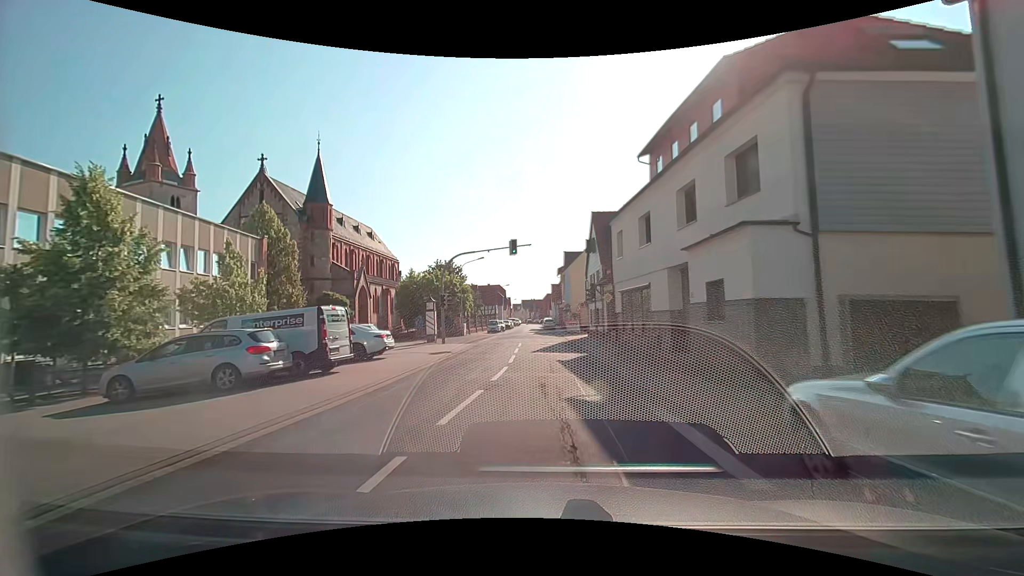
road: tertiary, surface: asphalt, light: Day
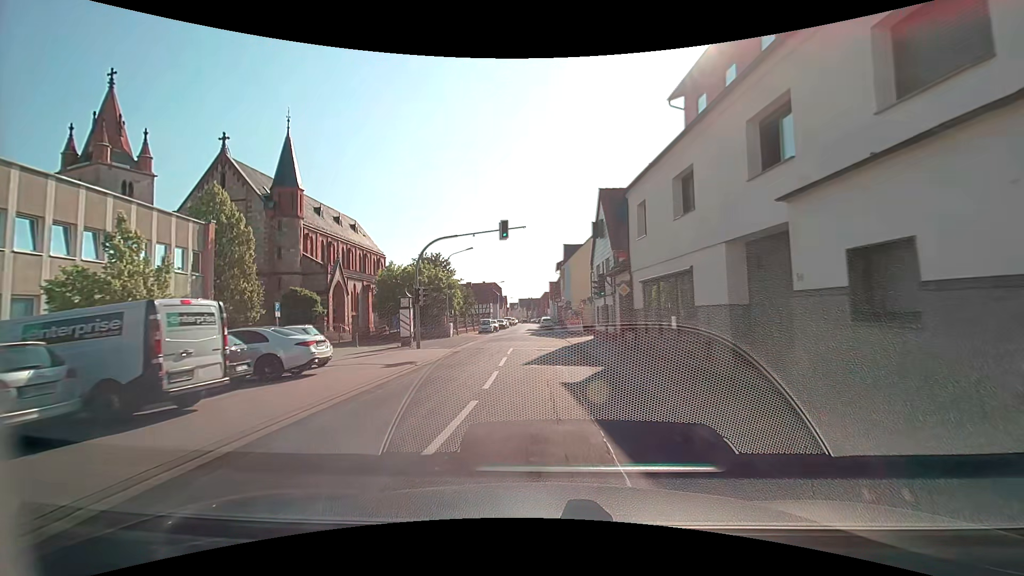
(0.0, +6.1) m; 0°
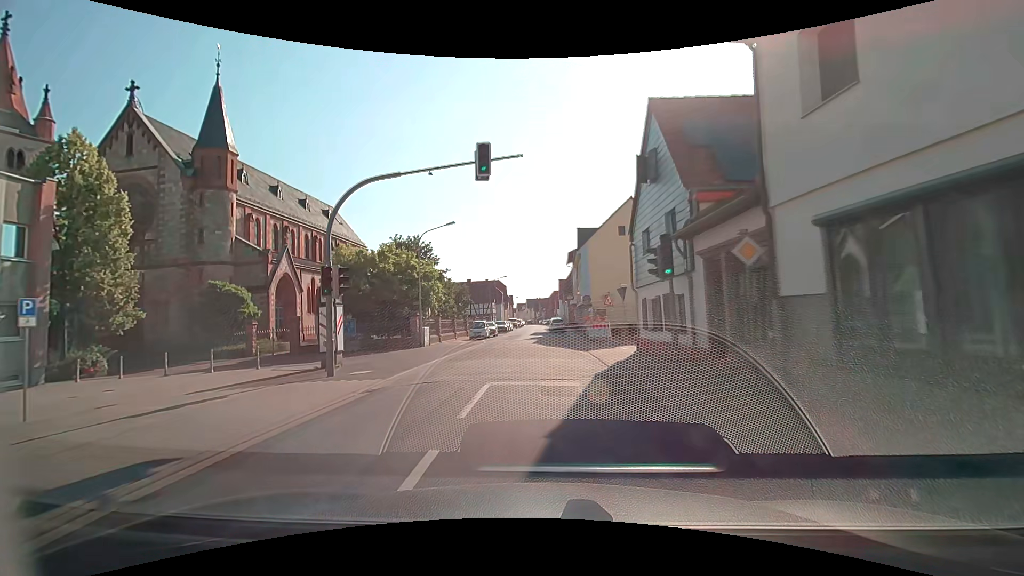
(-0.1, +12.2) m; -1°
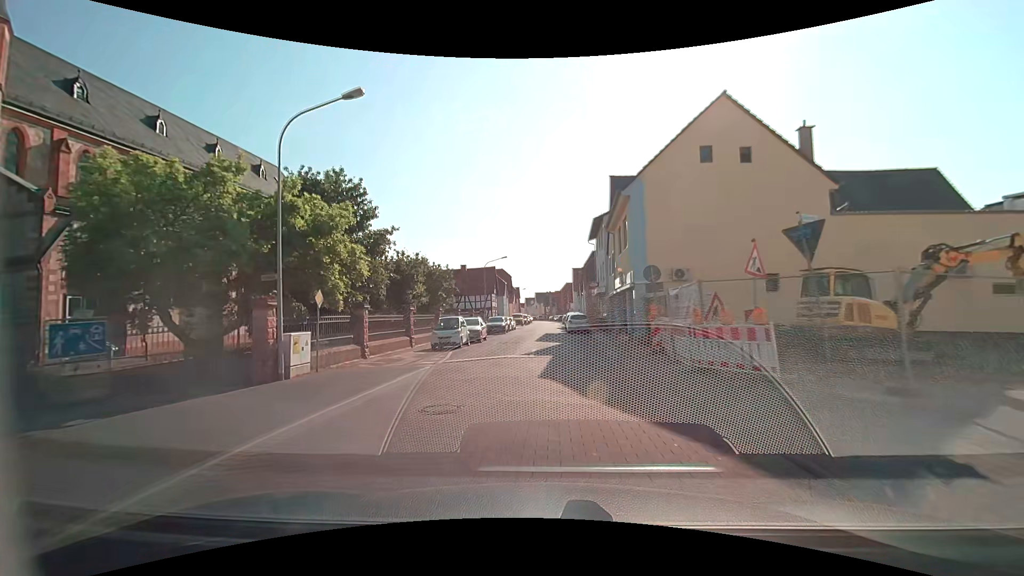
(-0.2, +17.9) m; -1°
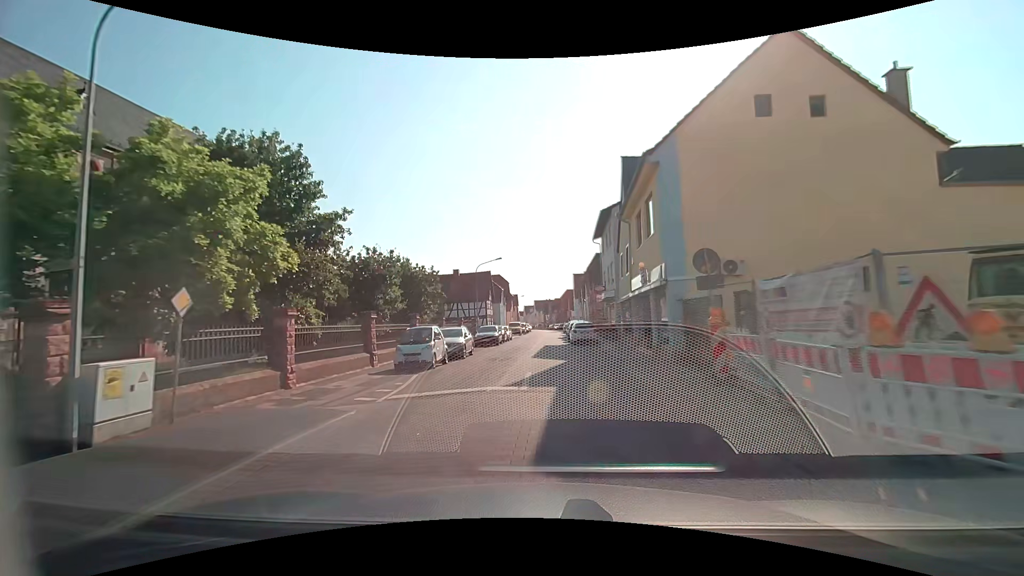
(0.0, +5.9) m; 0°
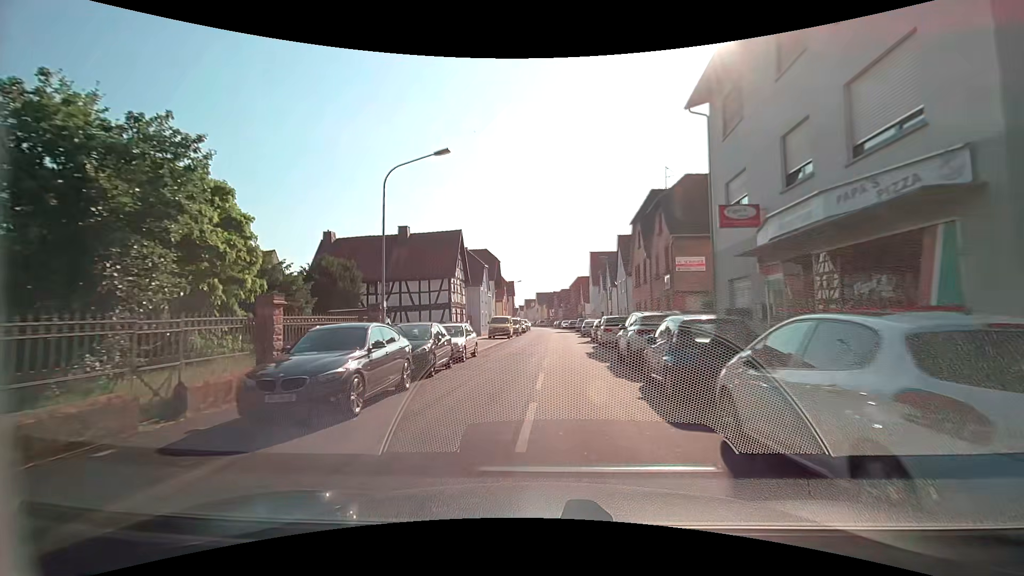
(+0.1, +28.7) m; 0°
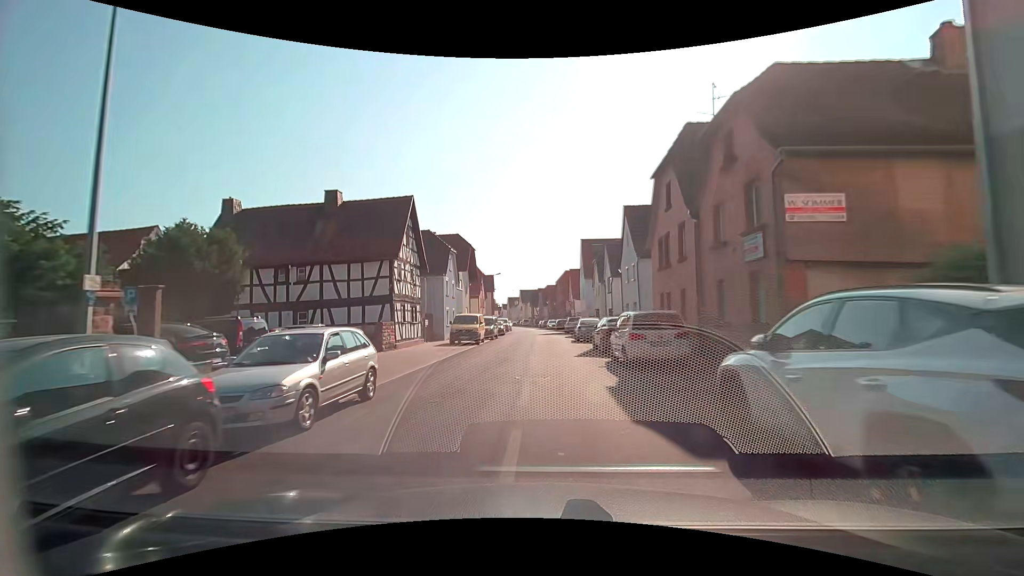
(+0.2, +11.3) m; +2°
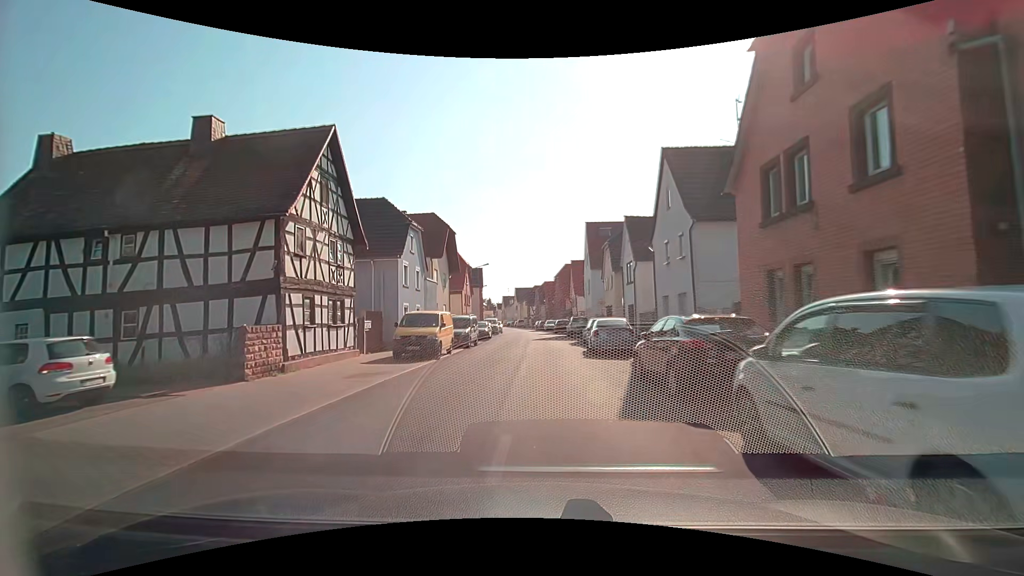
(0.0, +11.4) m; +1°
(0, +10) (0, +20) (-1, +30) (-1, +40) (-2, +50) (-2, +60) (-3, +70) (-4, +80) (-5, +90) (-7, +100) m
